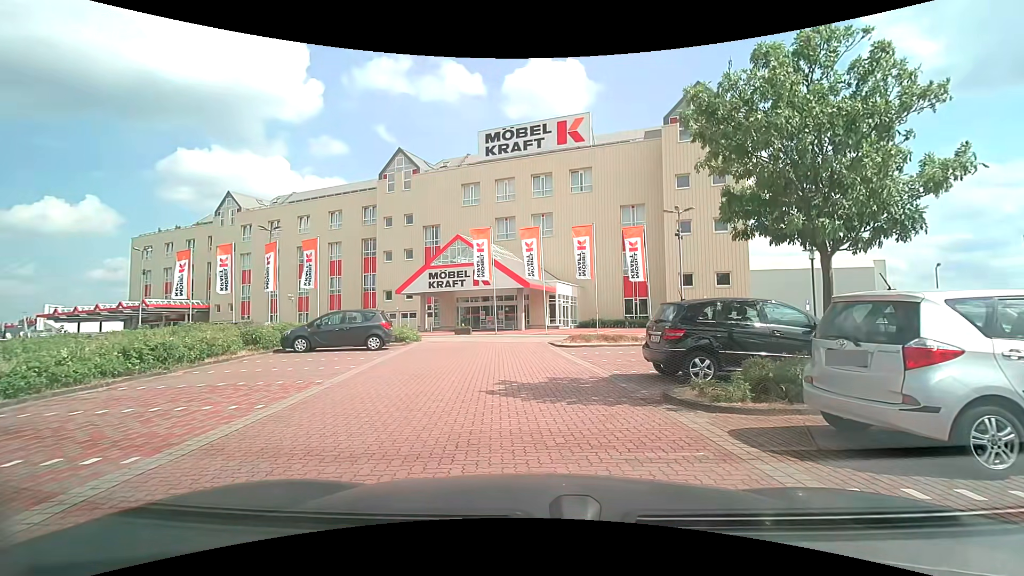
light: Day
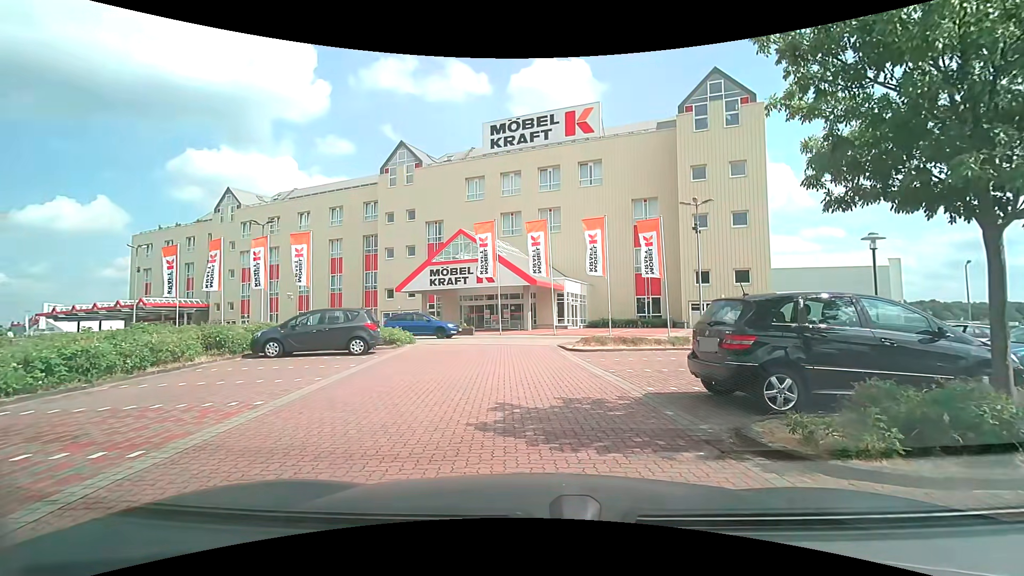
(0.0, +2.6) m; -3°
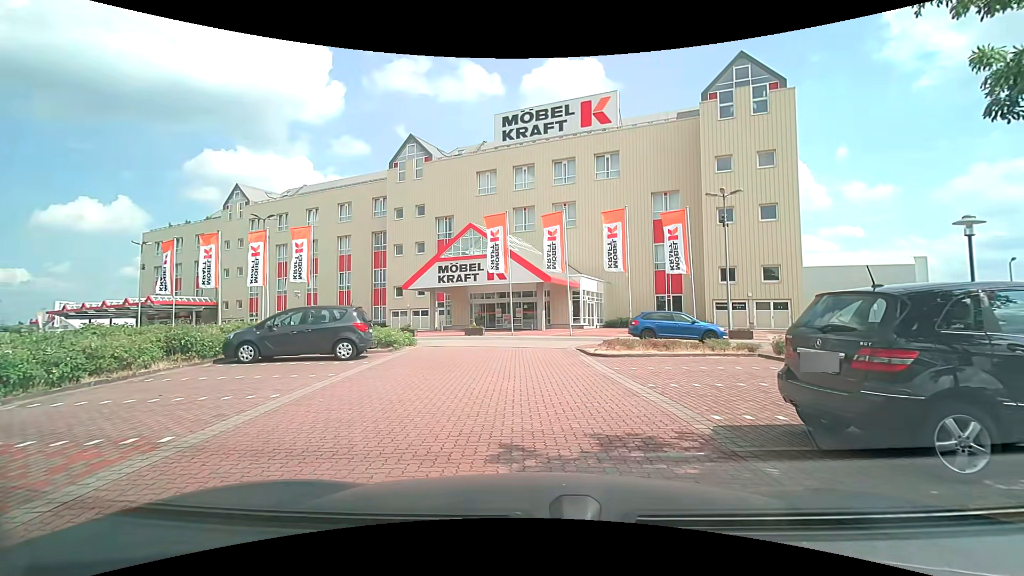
(0.0, +2.4) m; 0°
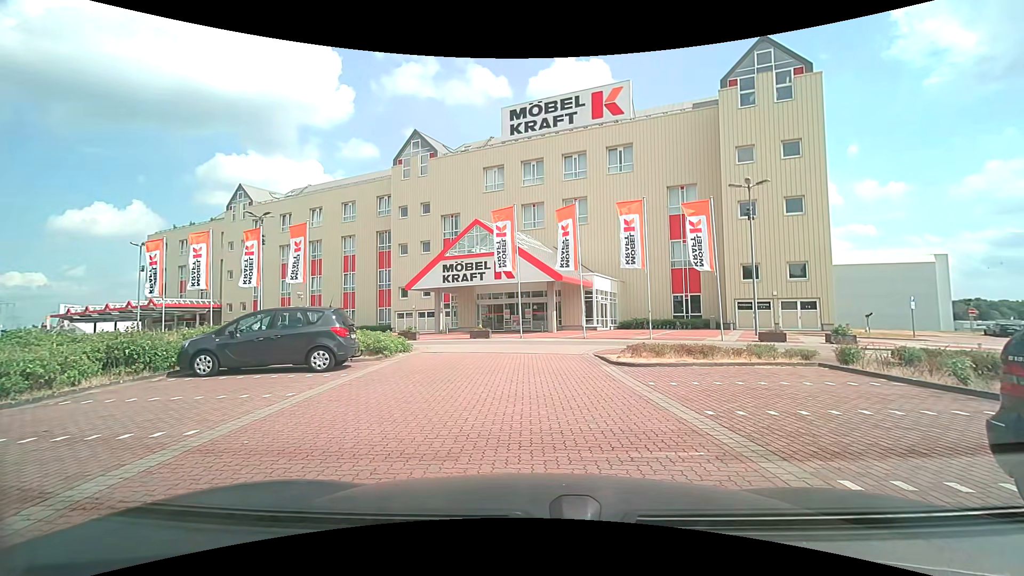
(0.0, +2.3) m; 0°
